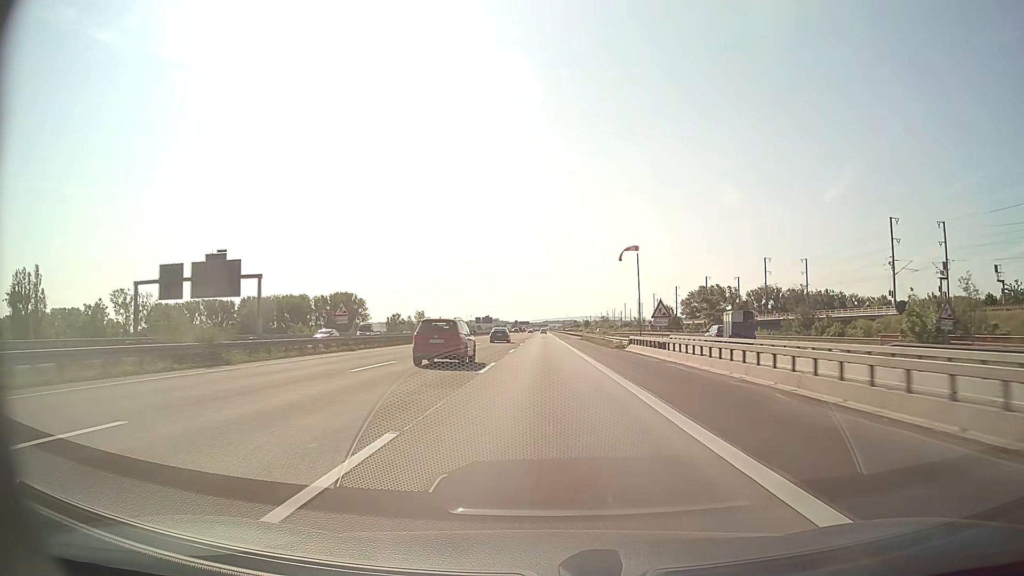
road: motorway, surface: asphalt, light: Day
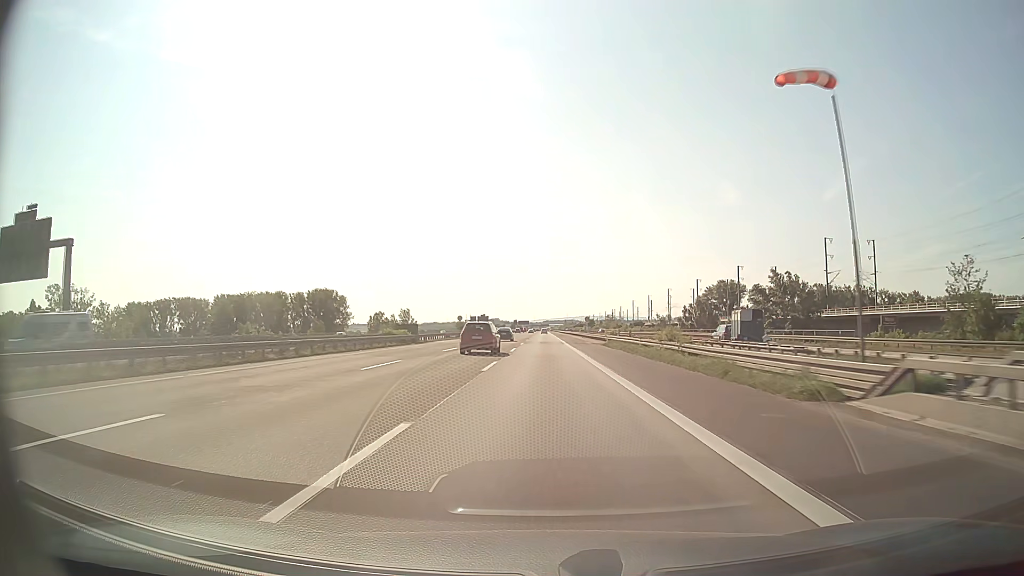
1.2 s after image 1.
(0.0, +34.8) m; 0°
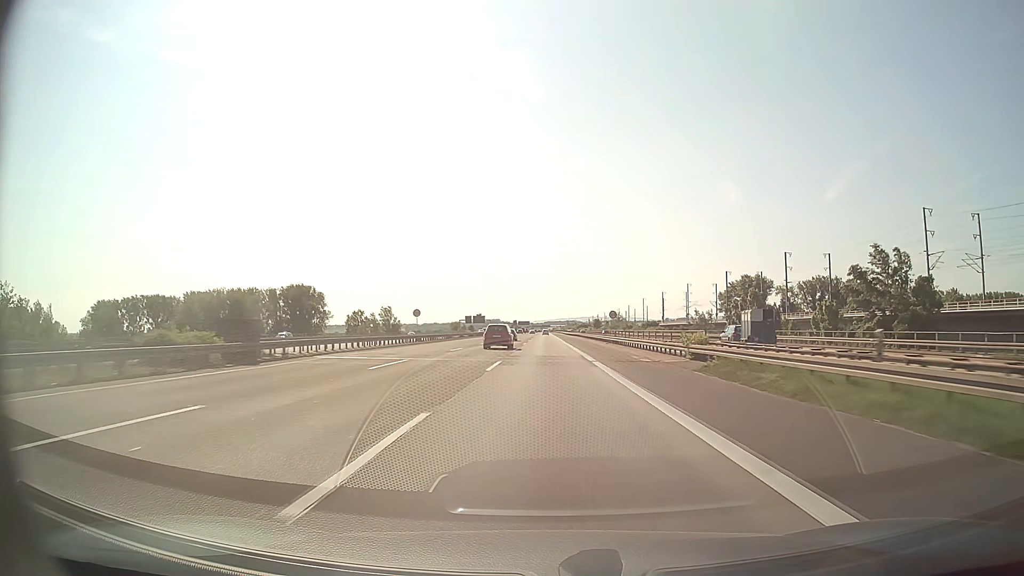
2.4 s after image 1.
(-0.1, +34.9) m; 0°
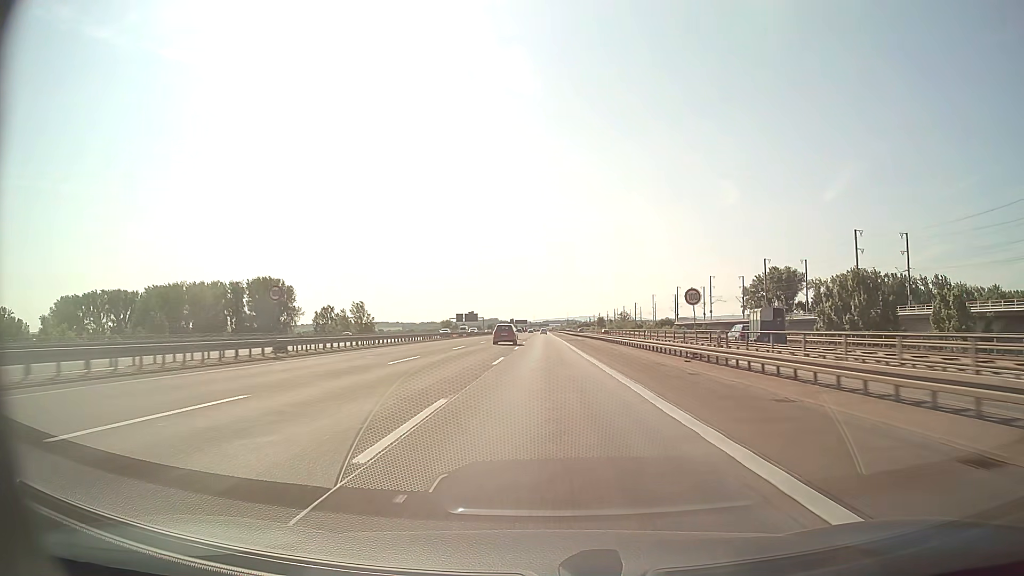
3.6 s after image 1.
(0.0, +34.8) m; 0°
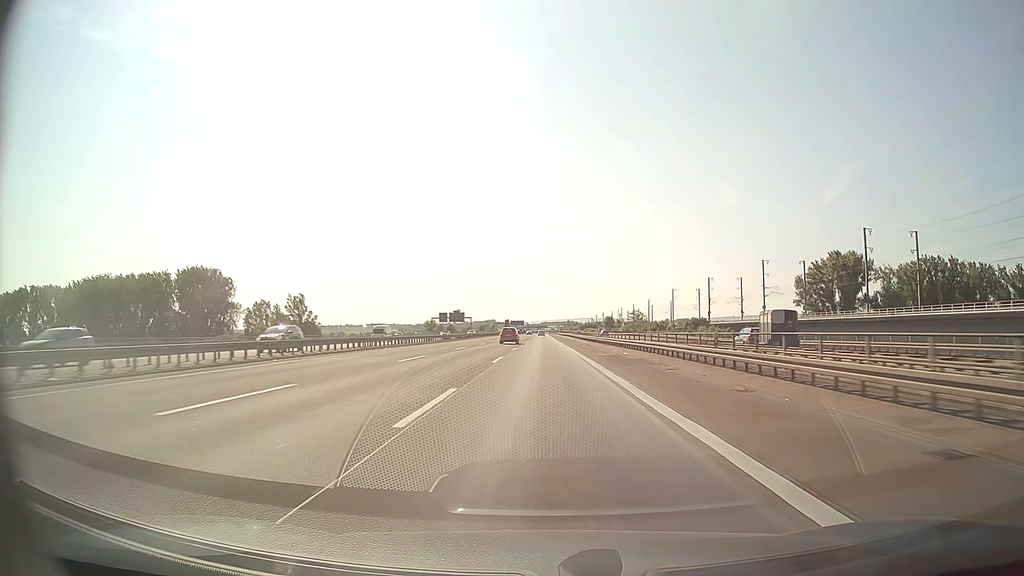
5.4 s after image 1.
(+0.2, +52.3) m; 0°
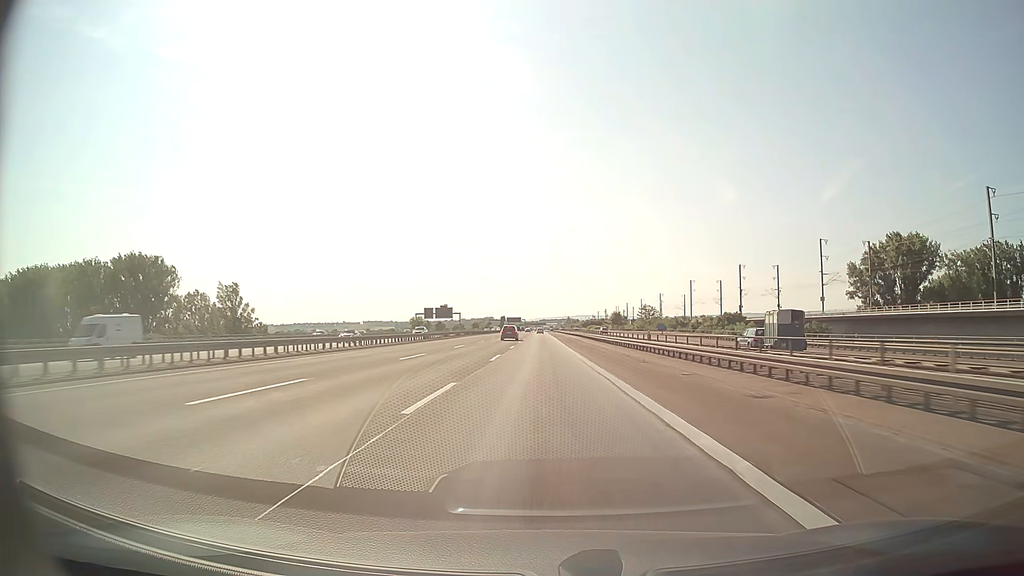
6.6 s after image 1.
(+0.1, +34.9) m; 0°
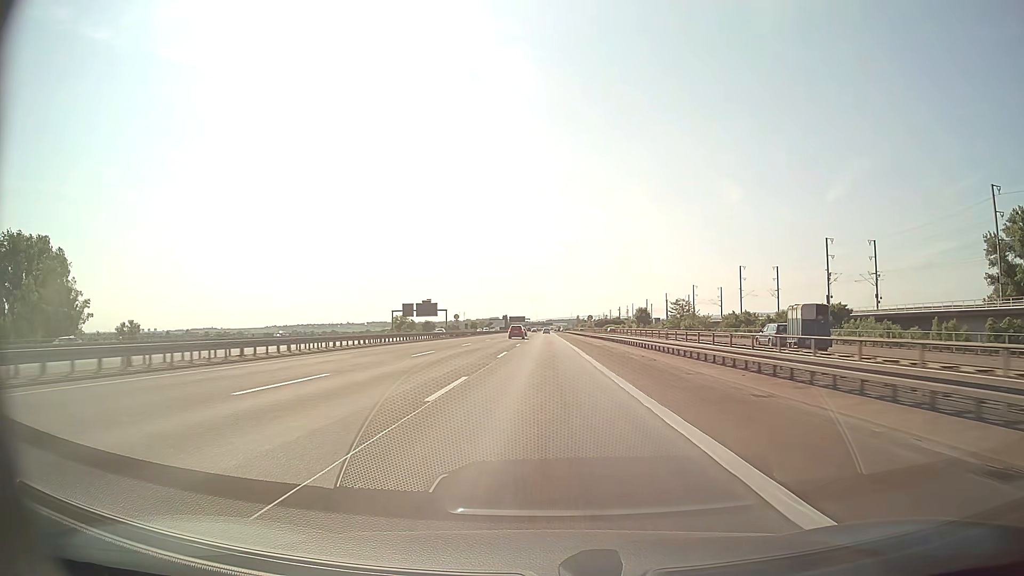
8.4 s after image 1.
(-0.1, +52.3) m; 0°
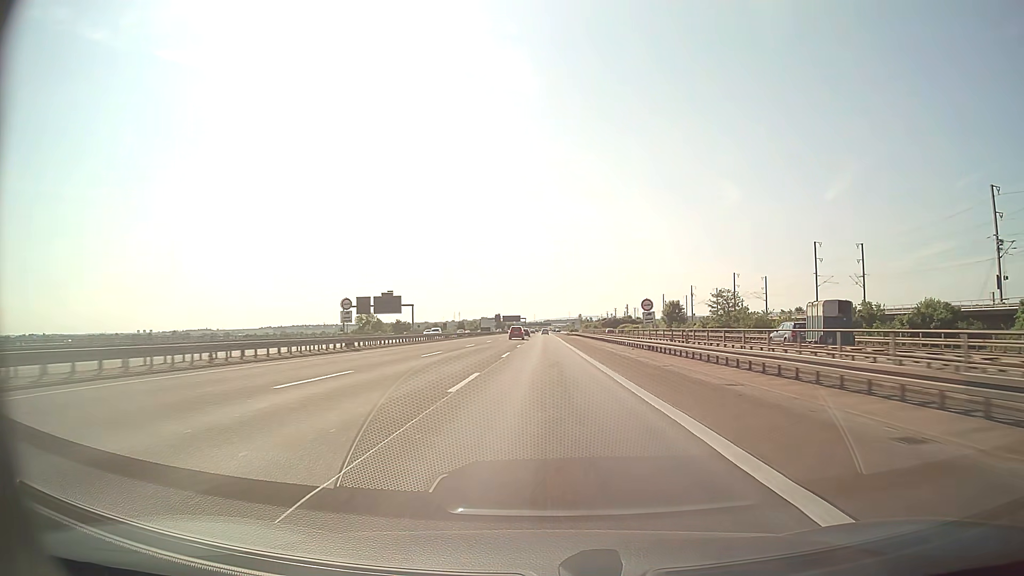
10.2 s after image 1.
(+0.1, +52.2) m; 0°
(0, +10) (0, +20) (0, +30) (0, +40) (0, +50) (0, +60) (0, +70) (0, +80) (0, +90) (0, +100) m
